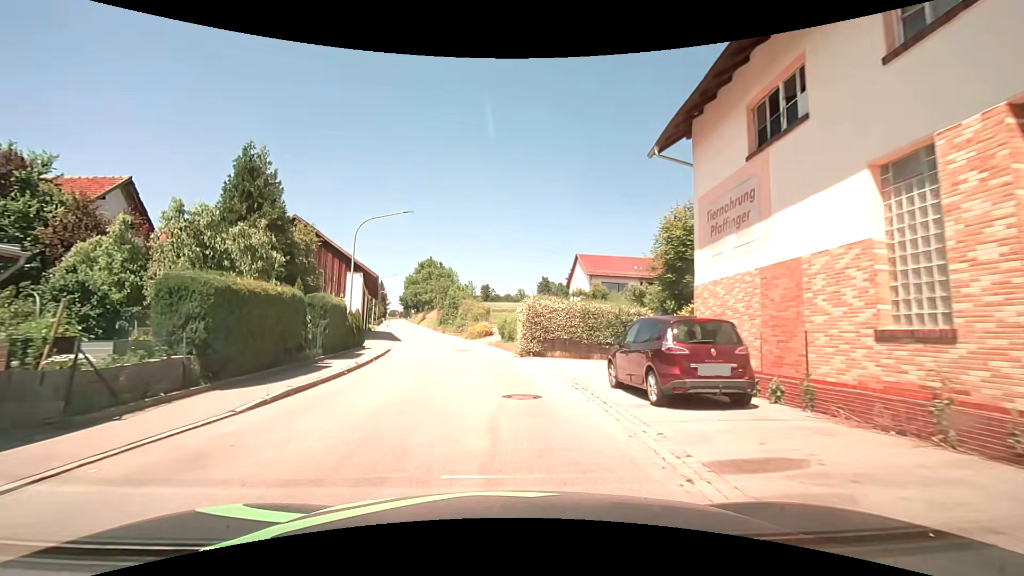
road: tertiary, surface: asphalt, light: Day
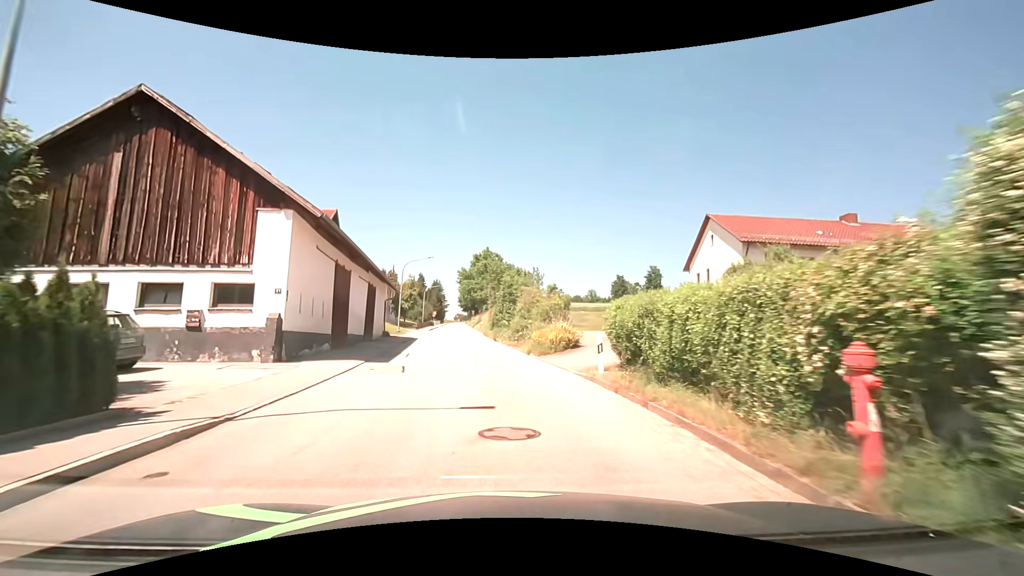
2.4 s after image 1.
(-1.3, +21.7) m; -8°
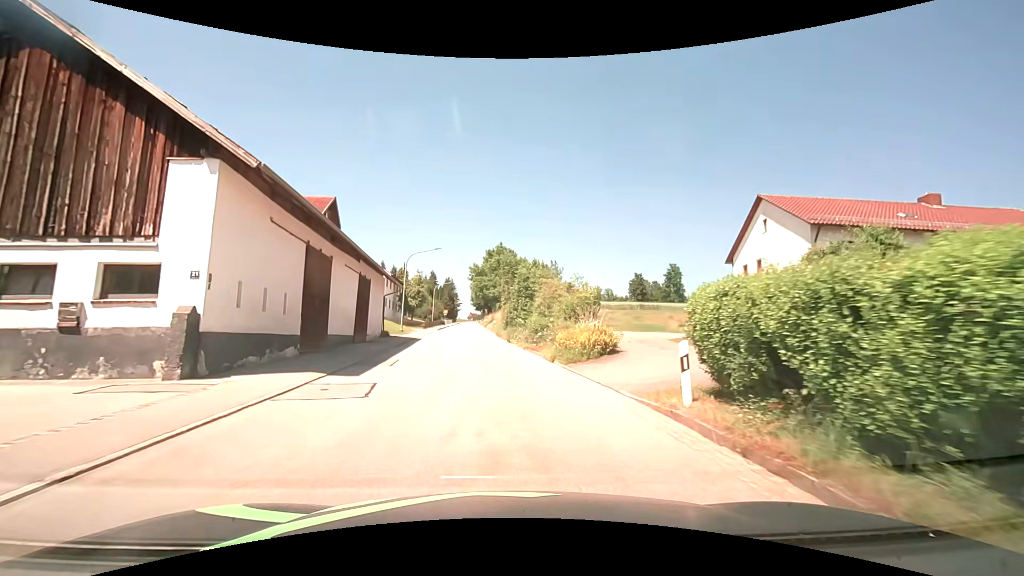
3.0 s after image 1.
(0.0, +5.1) m; -1°
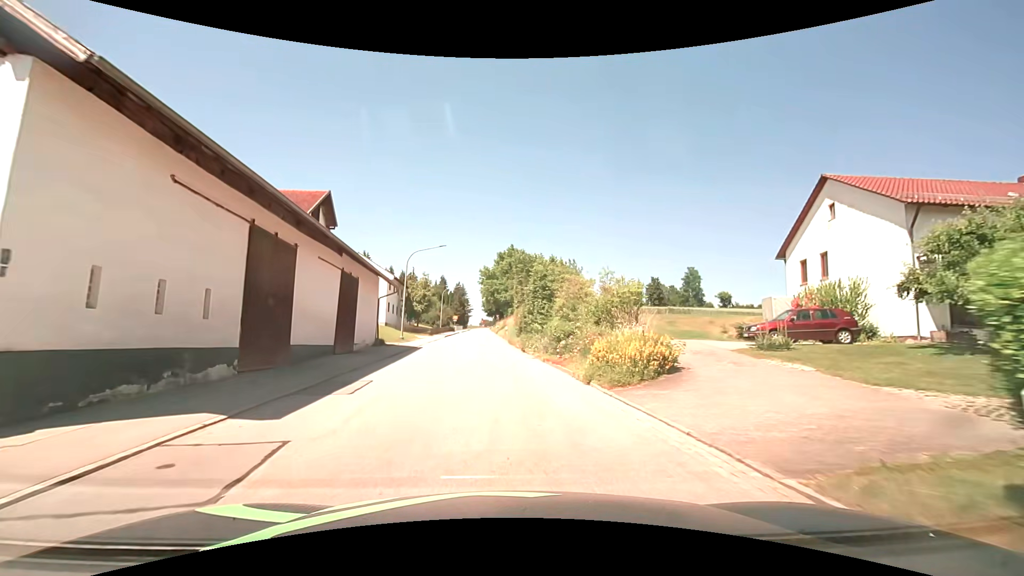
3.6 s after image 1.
(-0.1, +5.0) m; -2°
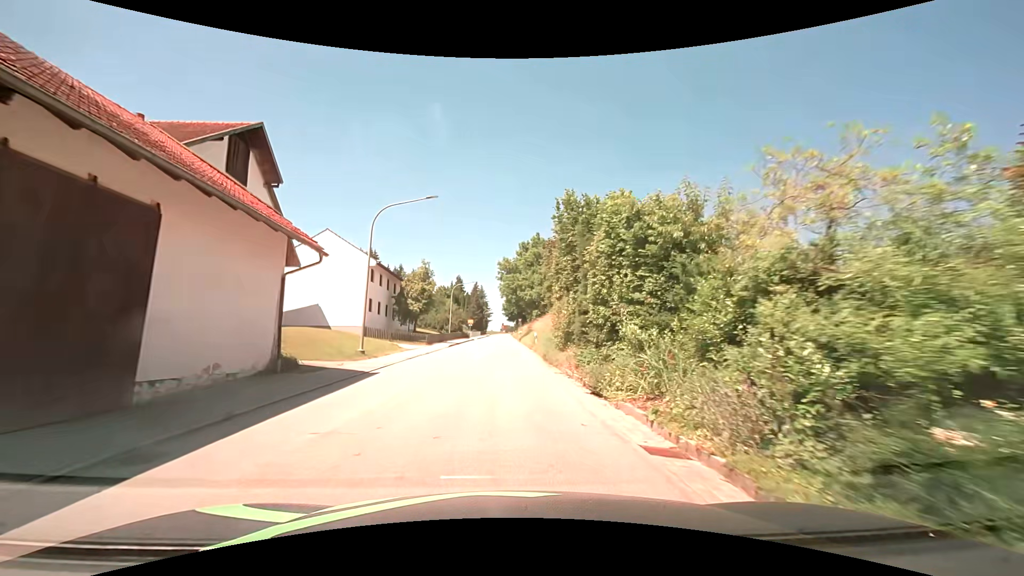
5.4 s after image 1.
(-0.4, +16.6) m; -2°
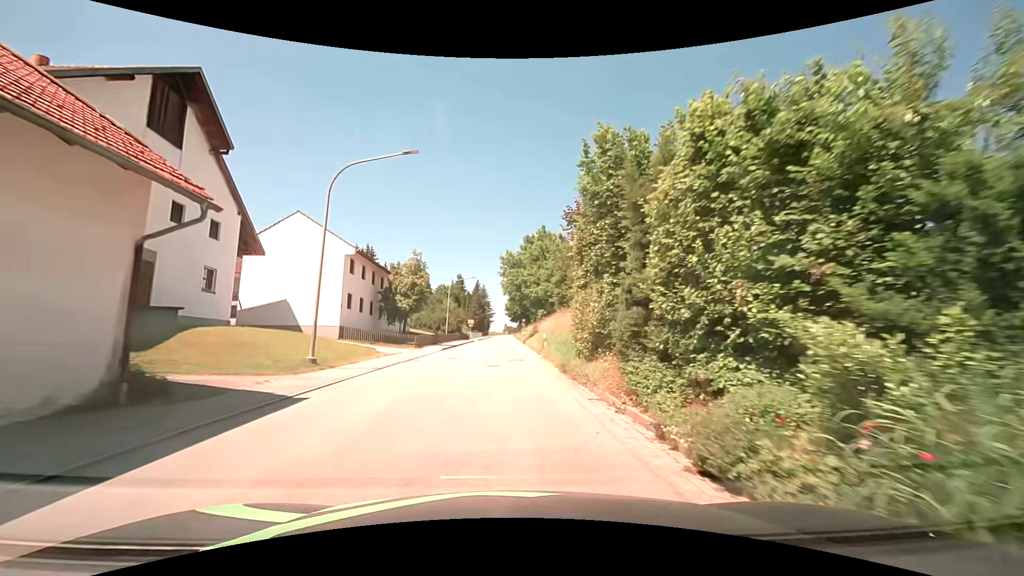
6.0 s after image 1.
(0.0, +6.2) m; 0°
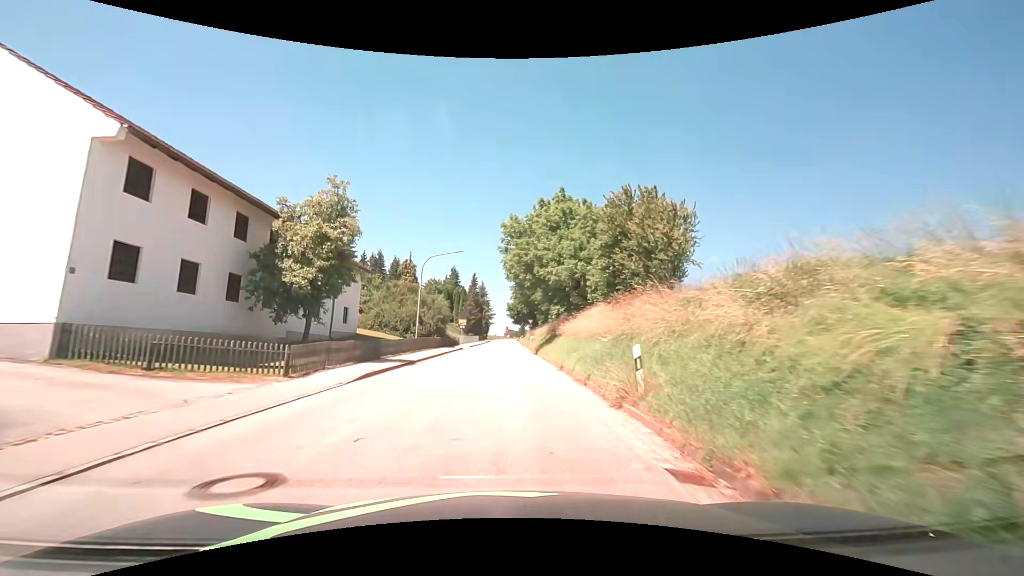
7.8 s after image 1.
(-0.2, +20.7) m; -1°
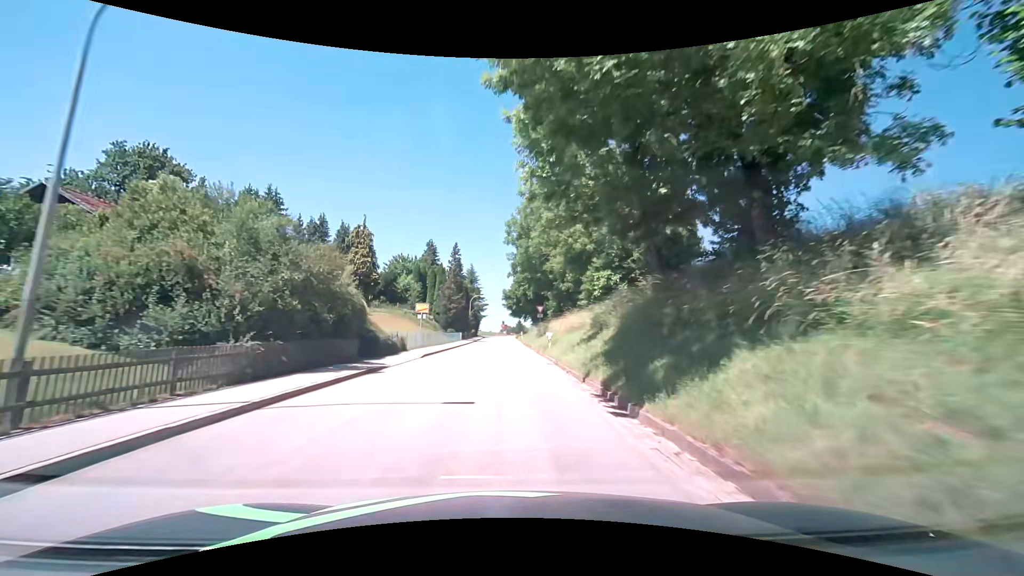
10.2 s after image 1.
(+0.2, +29.8) m; +1°
(0, +10) (0, +20) (0, +30) (0, +40) (0, +50) (0, +60) (0, +70) (0, +80) (0, +90) (0, +100) m
